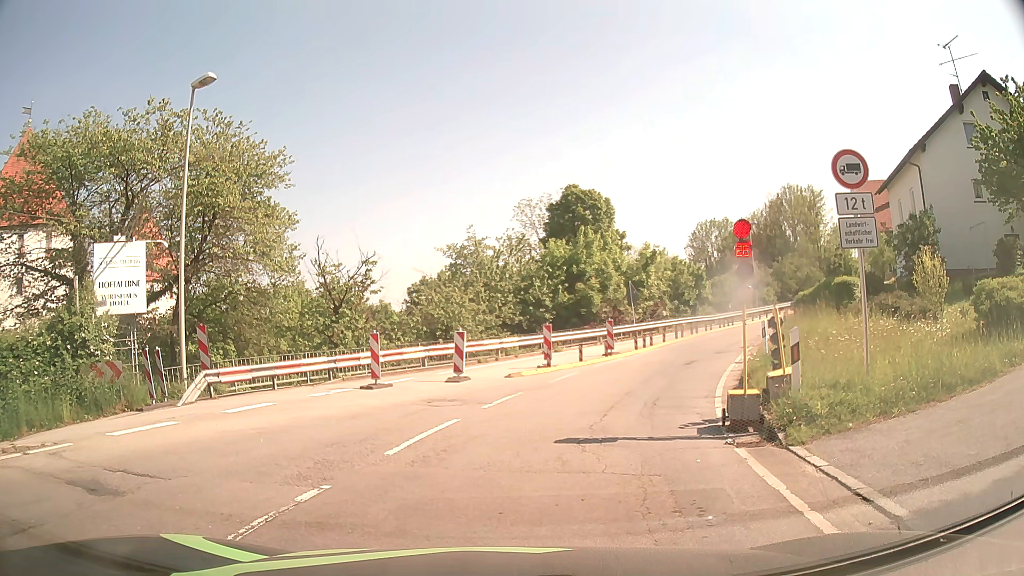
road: secondary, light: Day
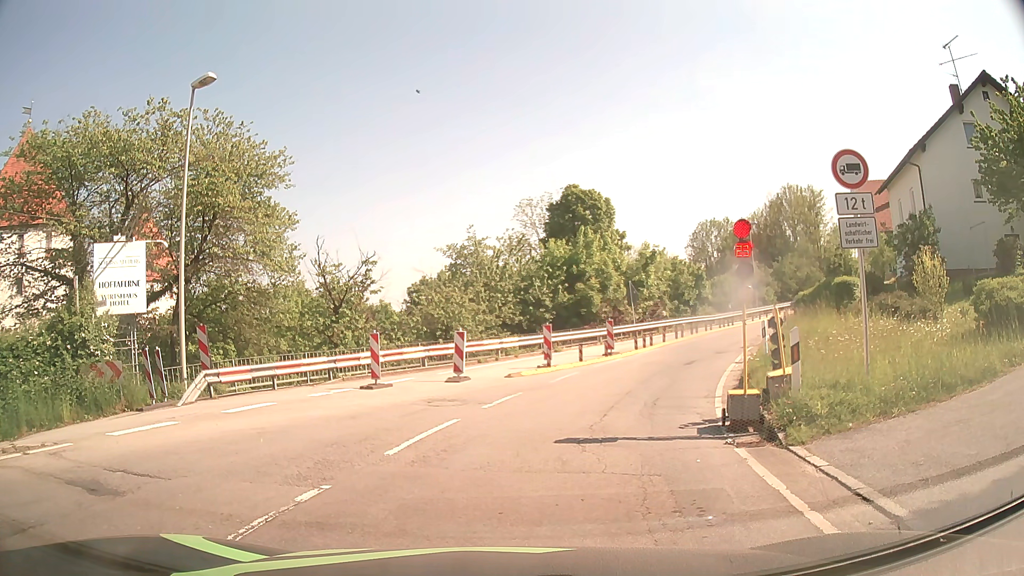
(0.0, 0.0) m; 0°
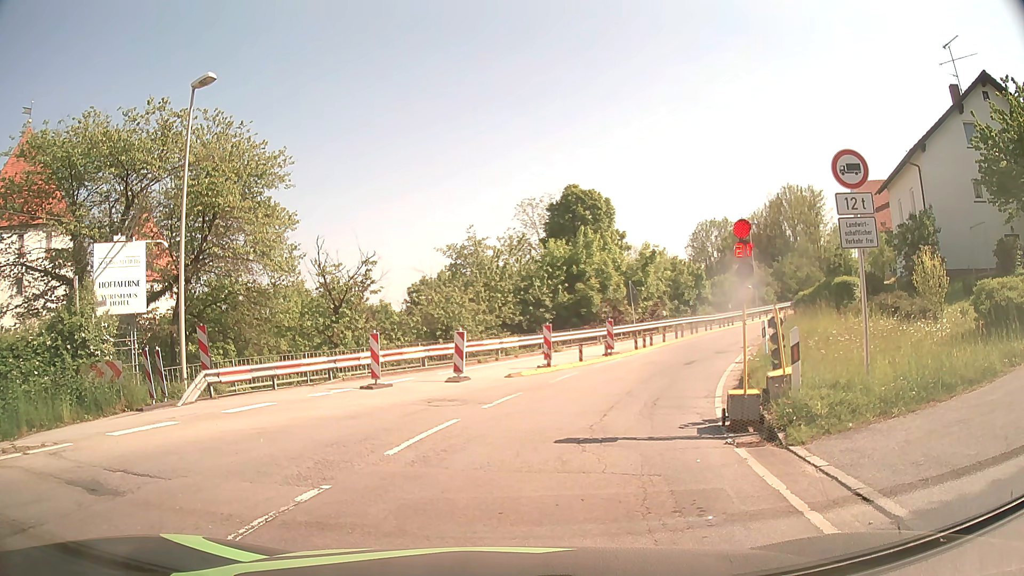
(0.0, 0.0) m; 0°
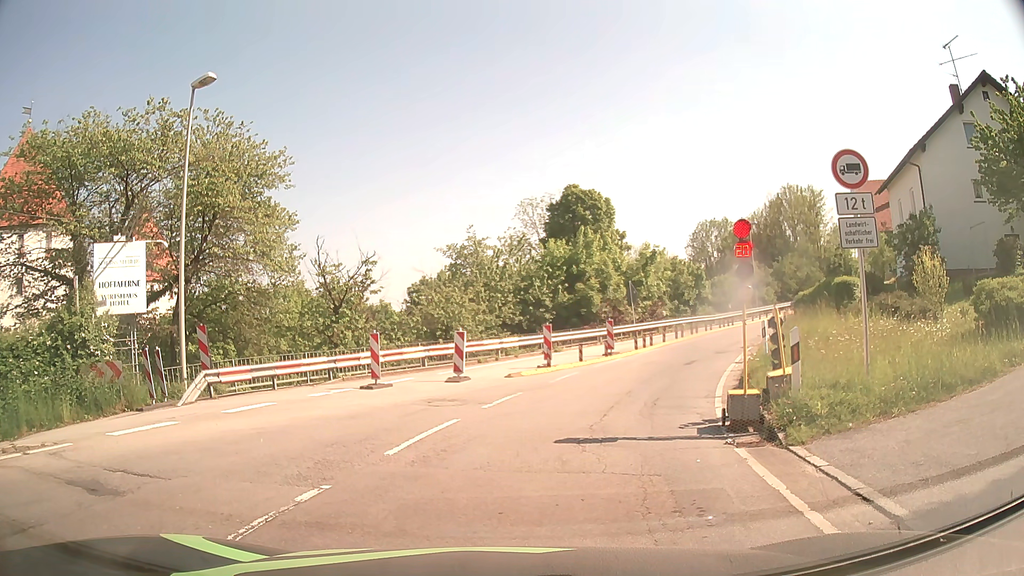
(0.0, 0.0) m; 0°
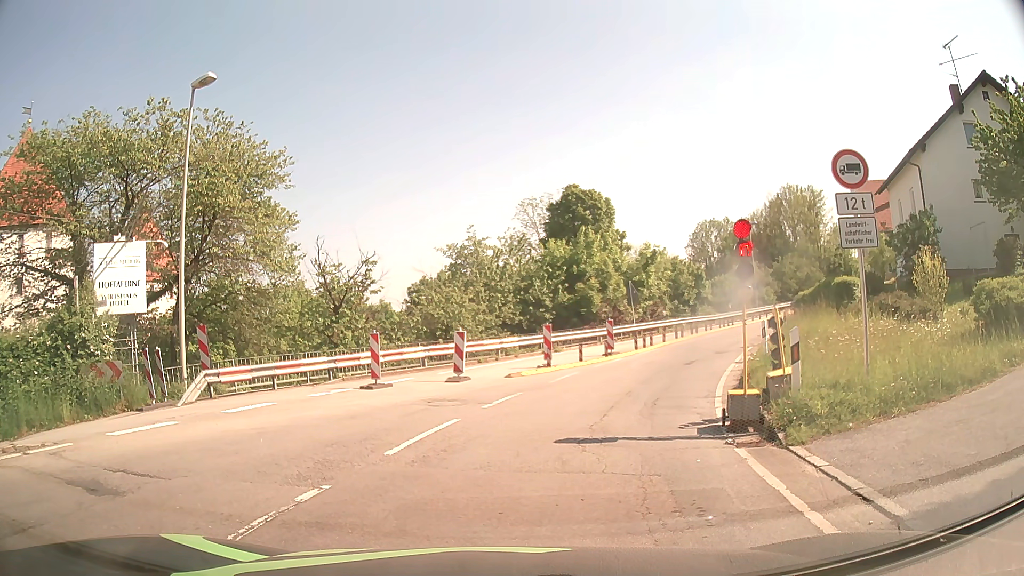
(0.0, 0.0) m; 0°
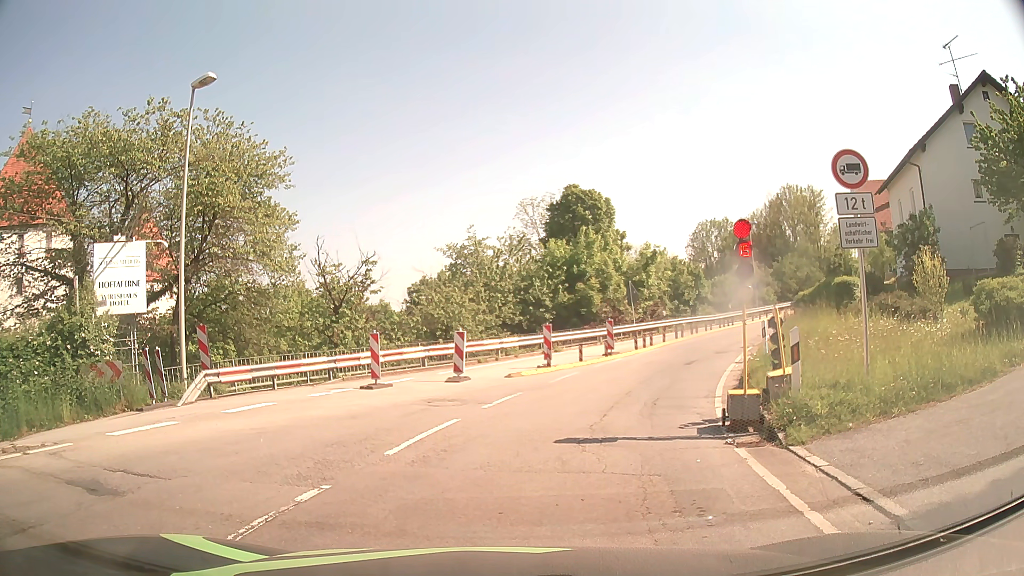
(0.0, 0.0) m; 0°
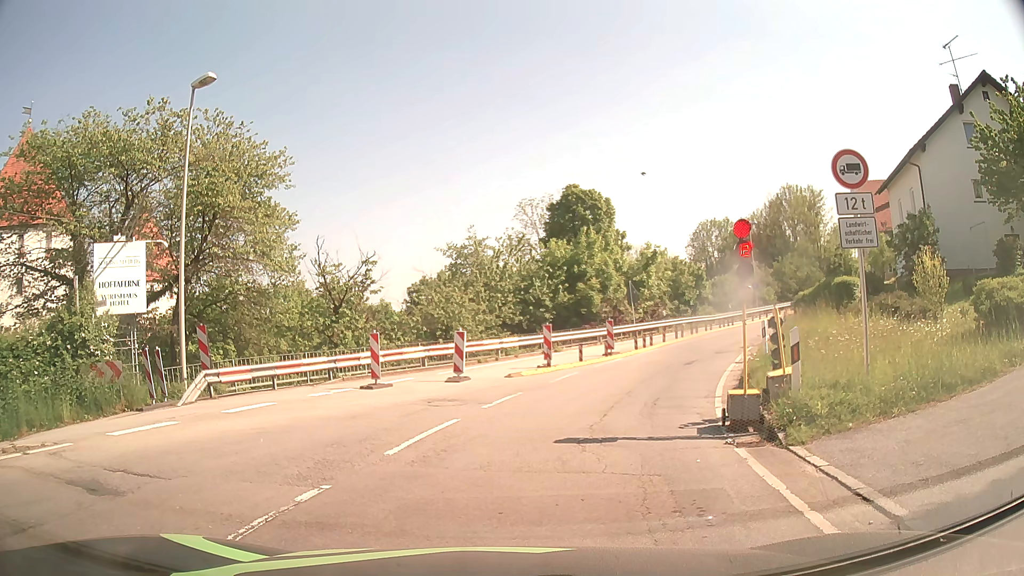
(0.0, 0.0) m; 0°
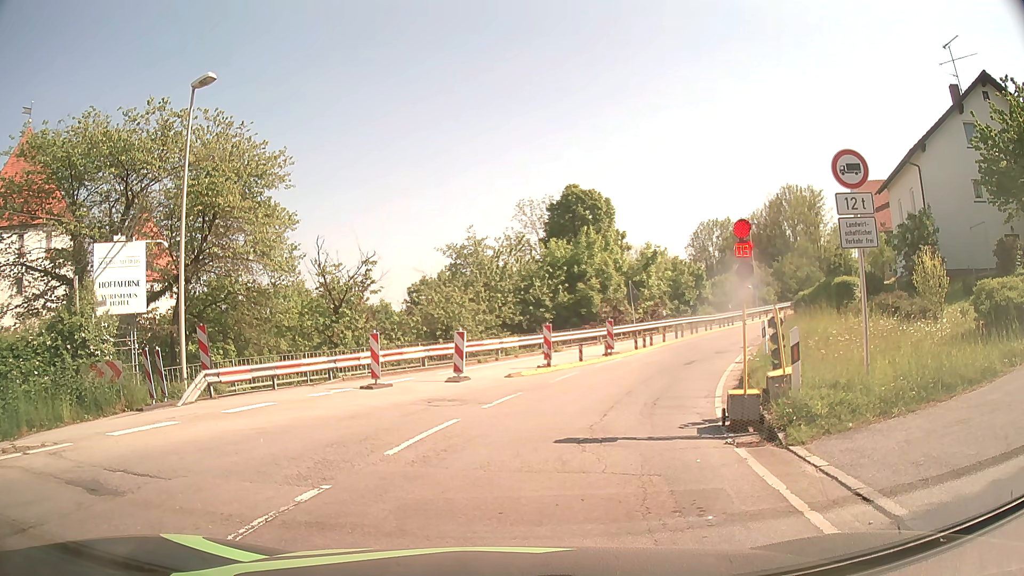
(0.0, 0.0) m; 0°
(+1, +10) (+4, +19) (+9, +28) (+14, +37) (+20, +45) (+27, +52) (+33, +60) (+40, +67) (+47, +74) (+54, +81) m
